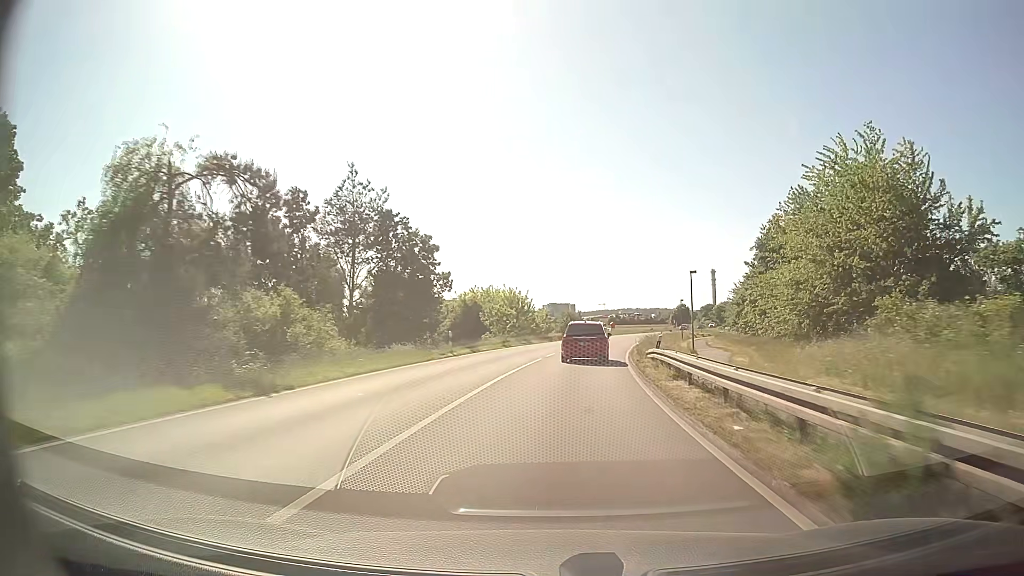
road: primary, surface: asphalt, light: Day
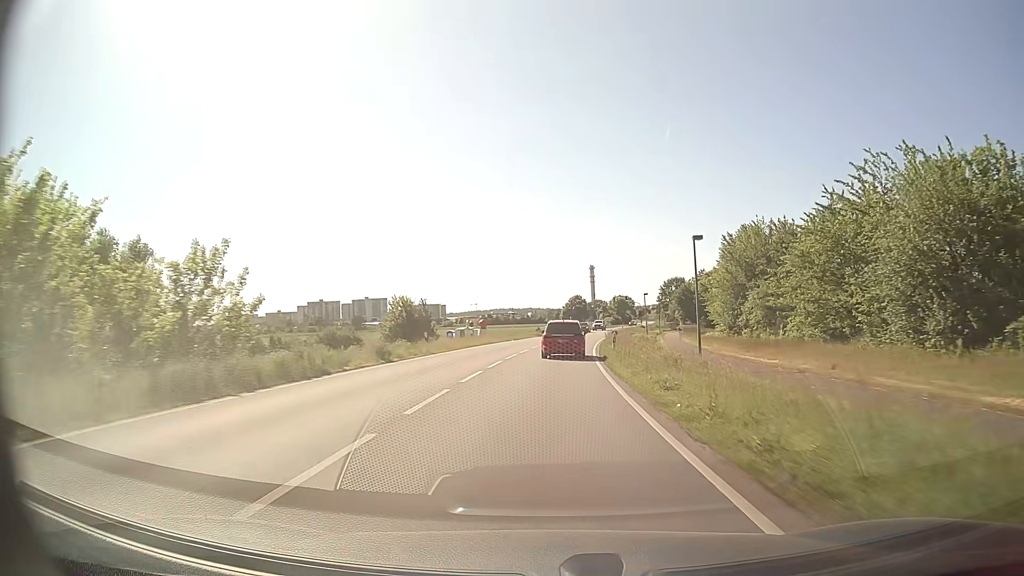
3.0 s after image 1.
(+5.8, +57.0) m; +11°
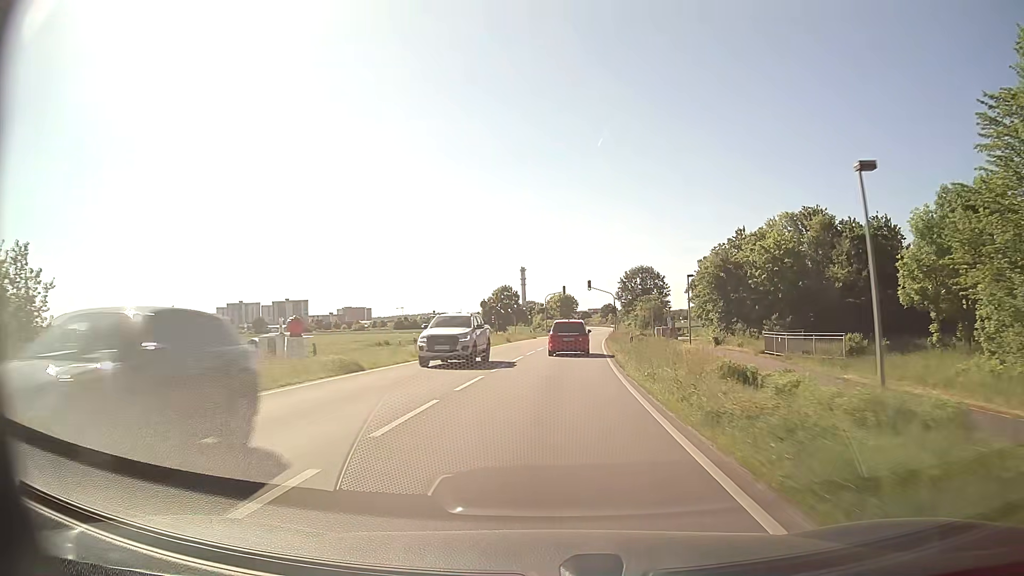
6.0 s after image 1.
(+2.9, +56.3) m; +6°
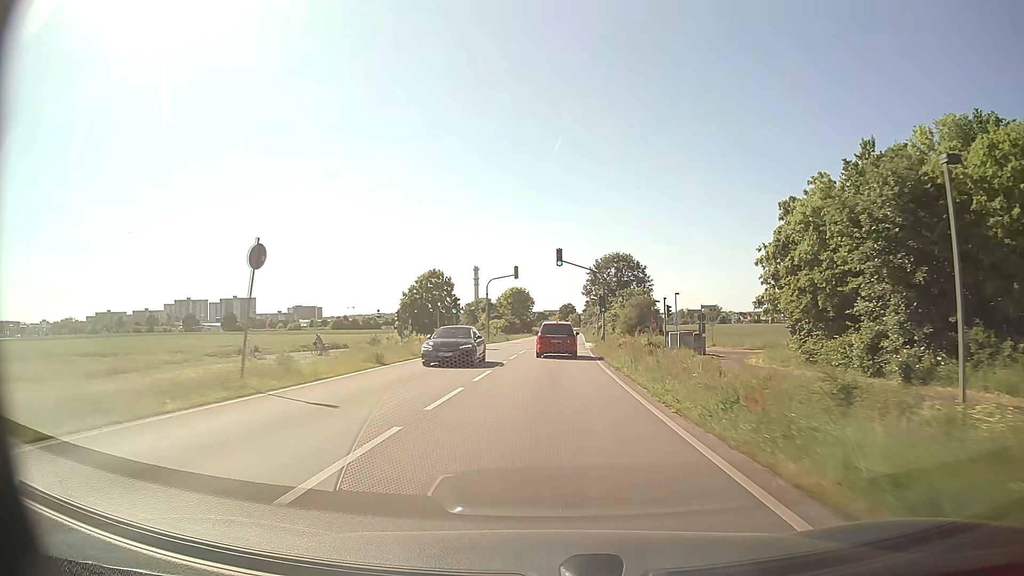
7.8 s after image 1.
(+1.2, +33.2) m; +4°
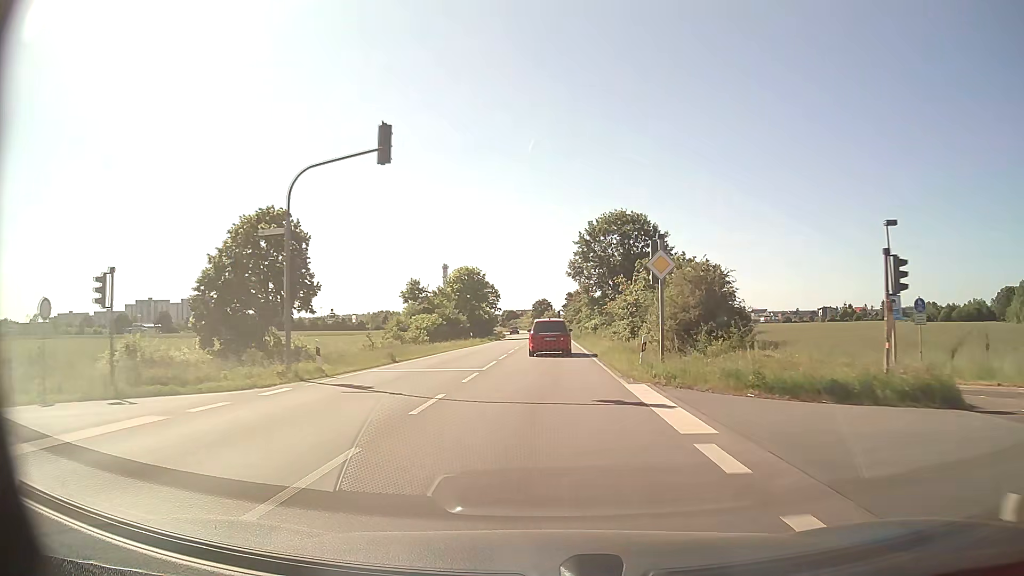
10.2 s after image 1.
(+1.1, +43.6) m; +2°
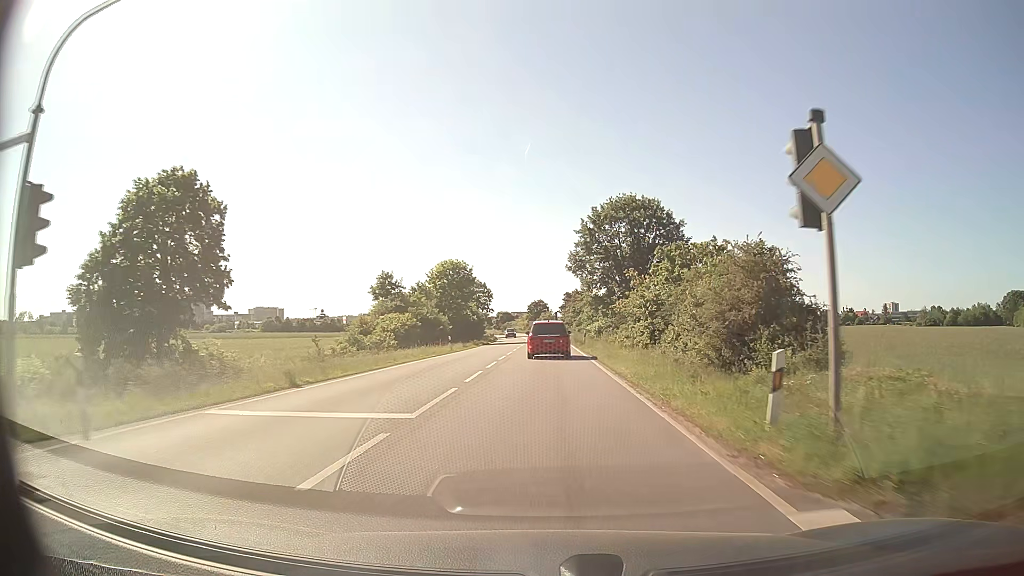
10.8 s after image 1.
(0.0, +10.8) m; 0°
